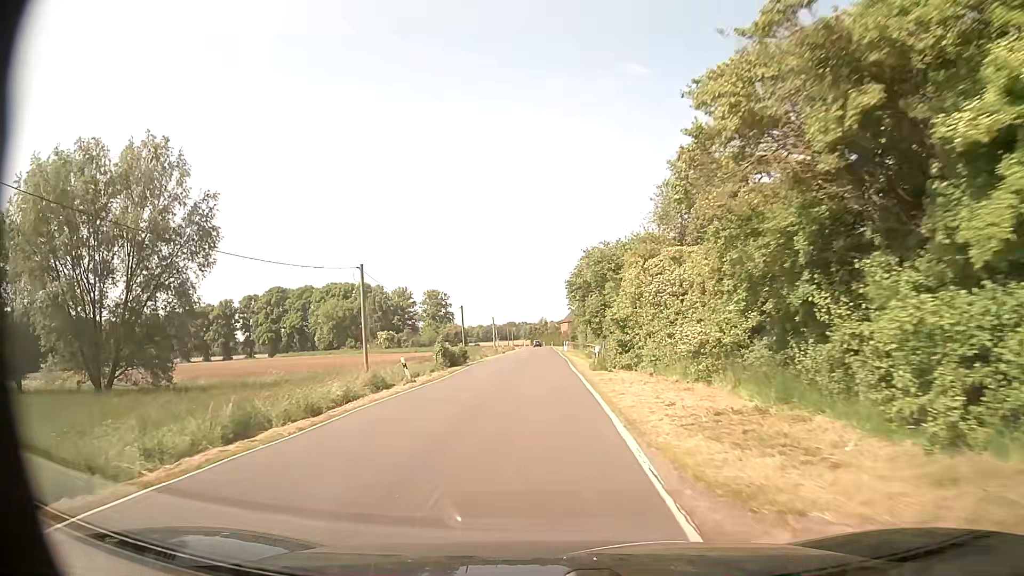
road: secondary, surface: asphalt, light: Day
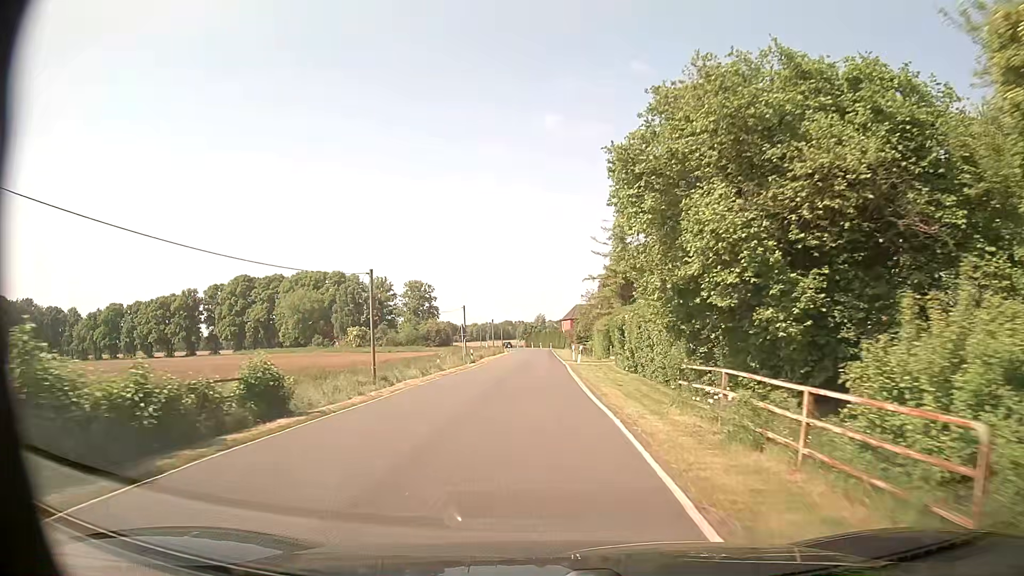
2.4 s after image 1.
(+0.1, +31.6) m; 0°
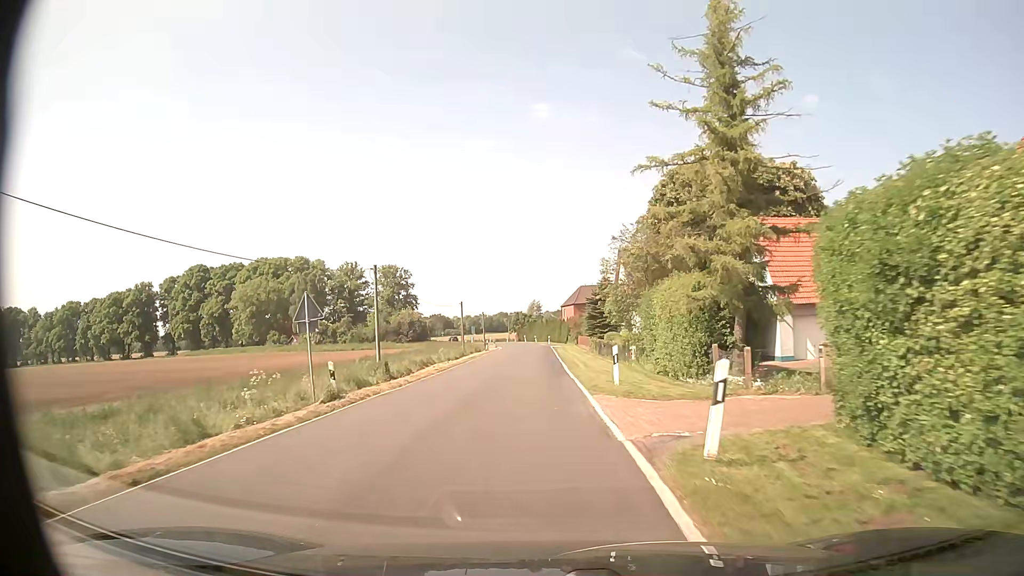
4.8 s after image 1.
(+0.1, +31.7) m; 0°
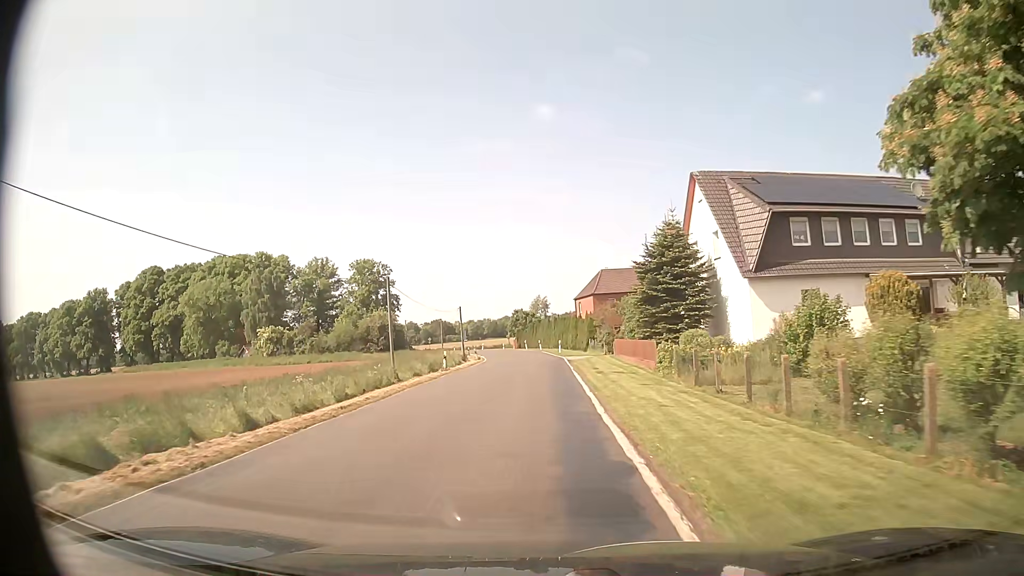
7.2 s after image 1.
(-0.1, +31.9) m; 0°
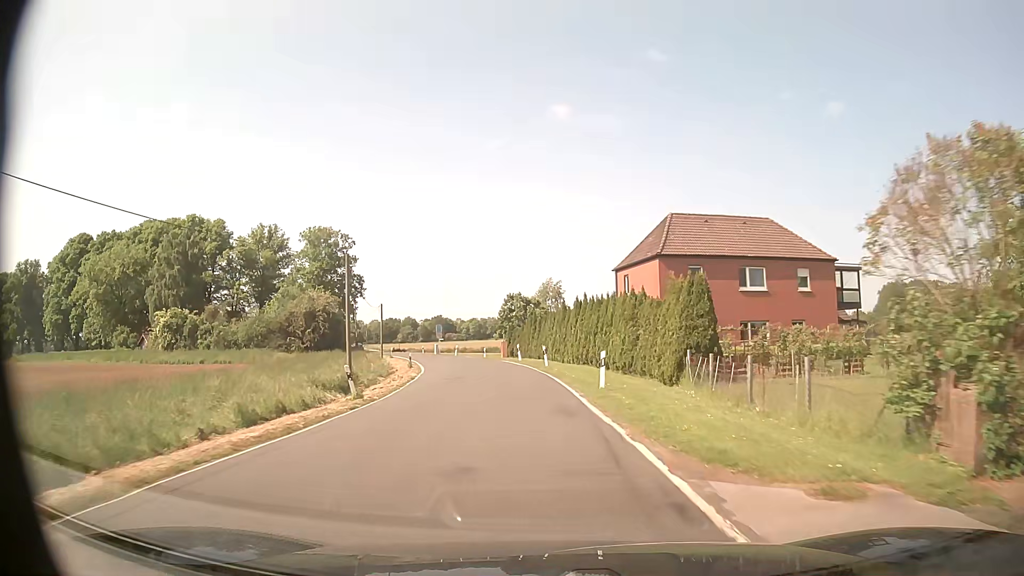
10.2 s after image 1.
(-0.4, +39.7) m; -2°
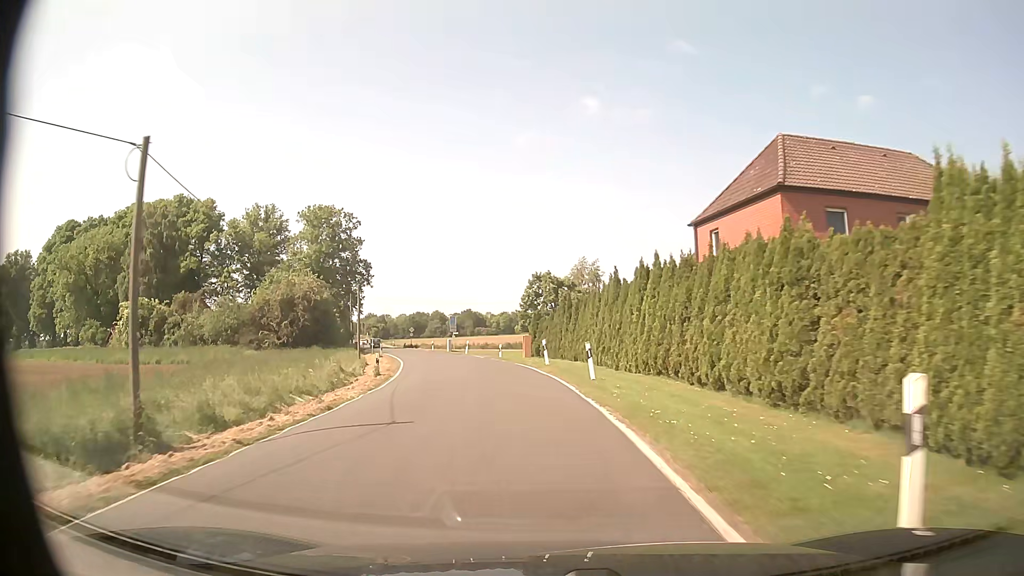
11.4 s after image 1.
(-0.1, +15.8) m; -1°
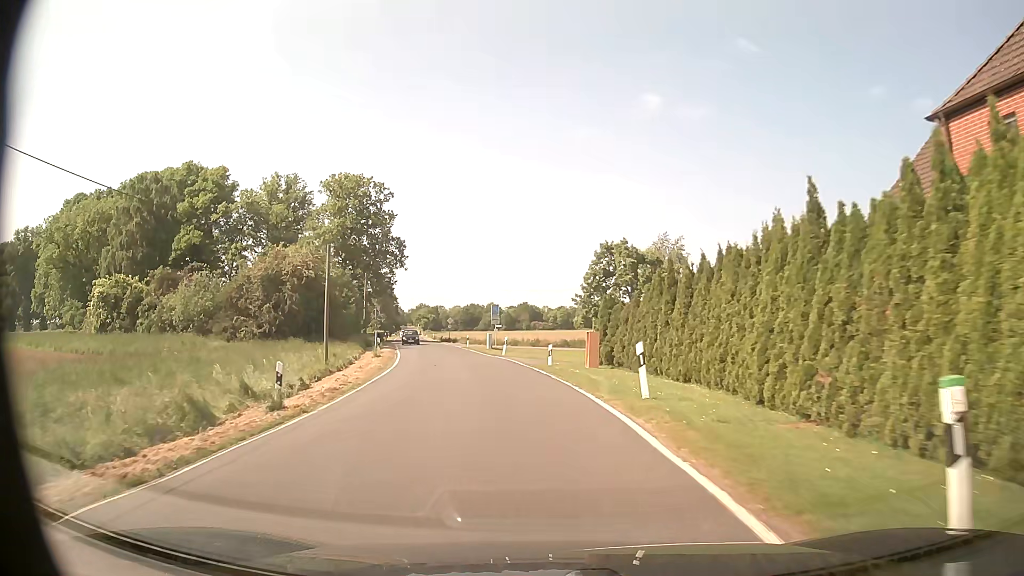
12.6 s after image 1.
(-0.8, +15.8) m; -5°
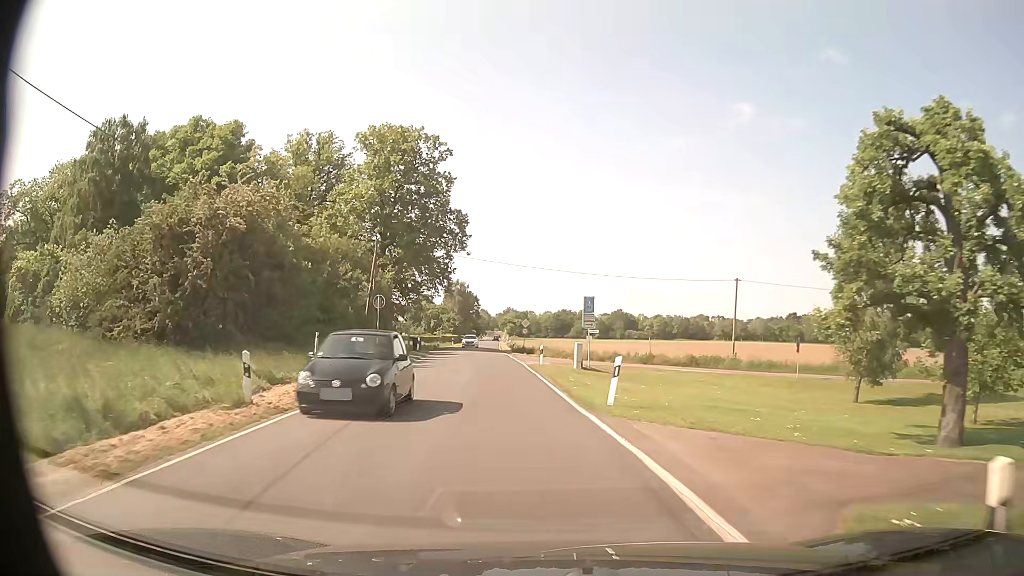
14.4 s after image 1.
(-1.6, +23.6) m; -8°
(0, +10) (-1, +20) (-2, +30) (-3, +40) (-4, +50) (-6, +60) (-7, +70) (-7, +80) (-8, +90) (-9, +100) m
